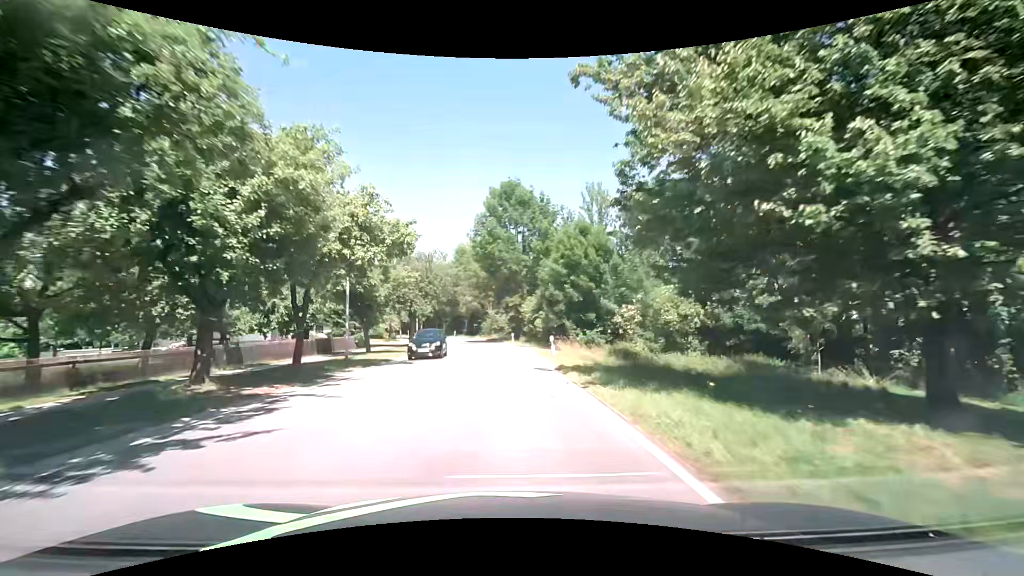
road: secondary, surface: asphalt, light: Day
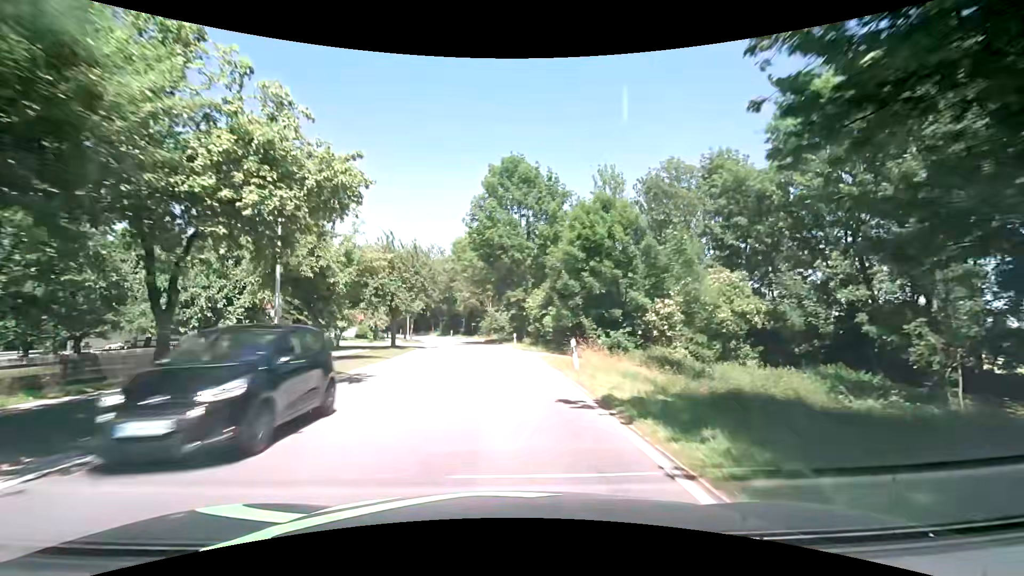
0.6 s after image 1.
(0.0, +7.7) m; -1°
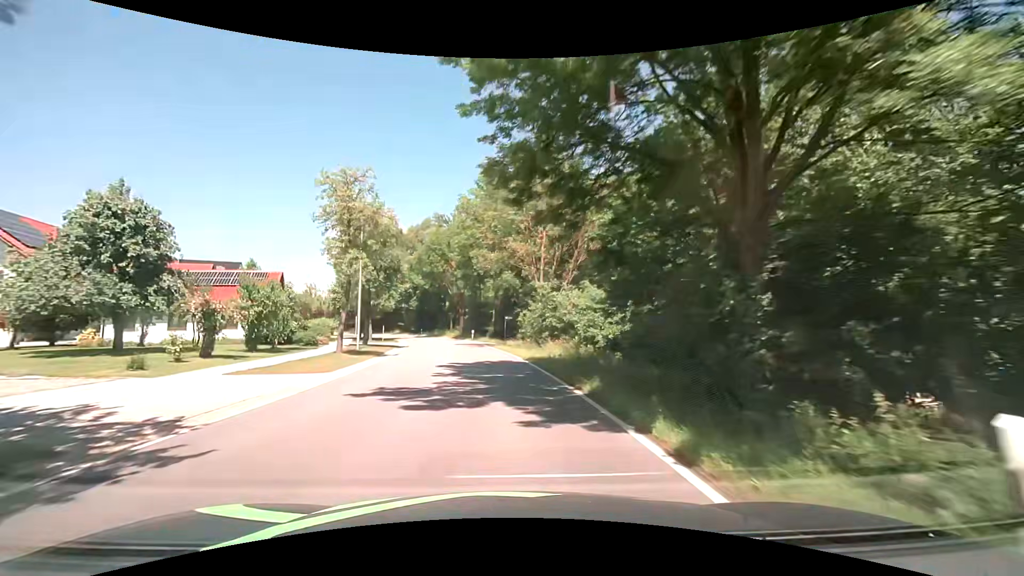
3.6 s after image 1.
(-1.3, +38.3) m; -5°
